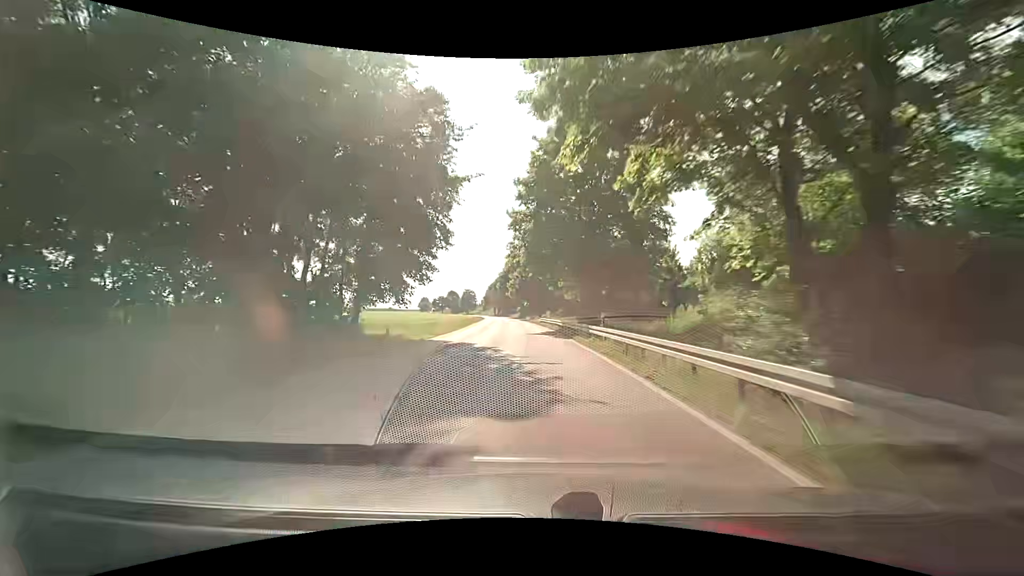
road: secondary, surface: asphalt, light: Day
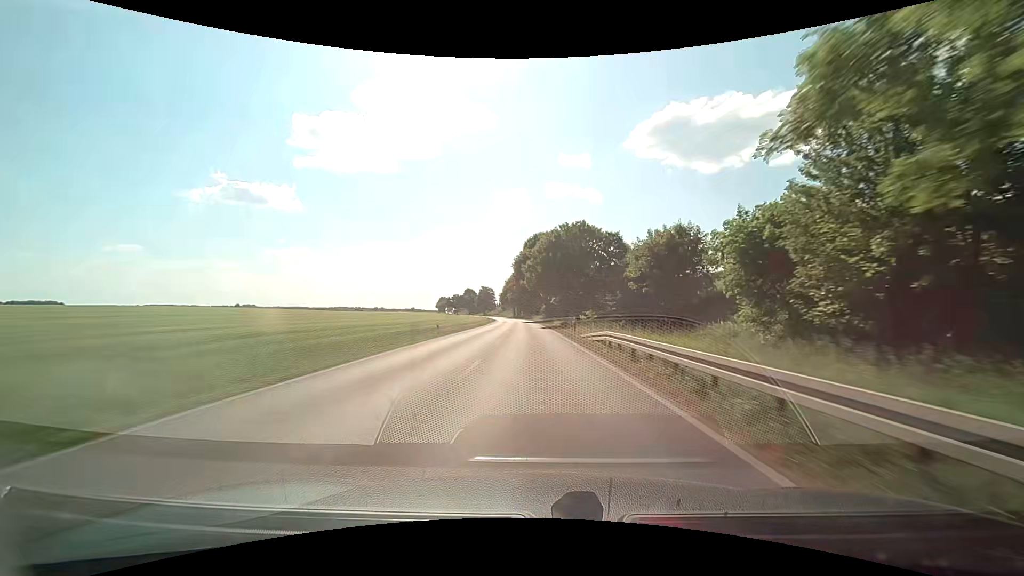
(-0.7, +39.7) m; -3°
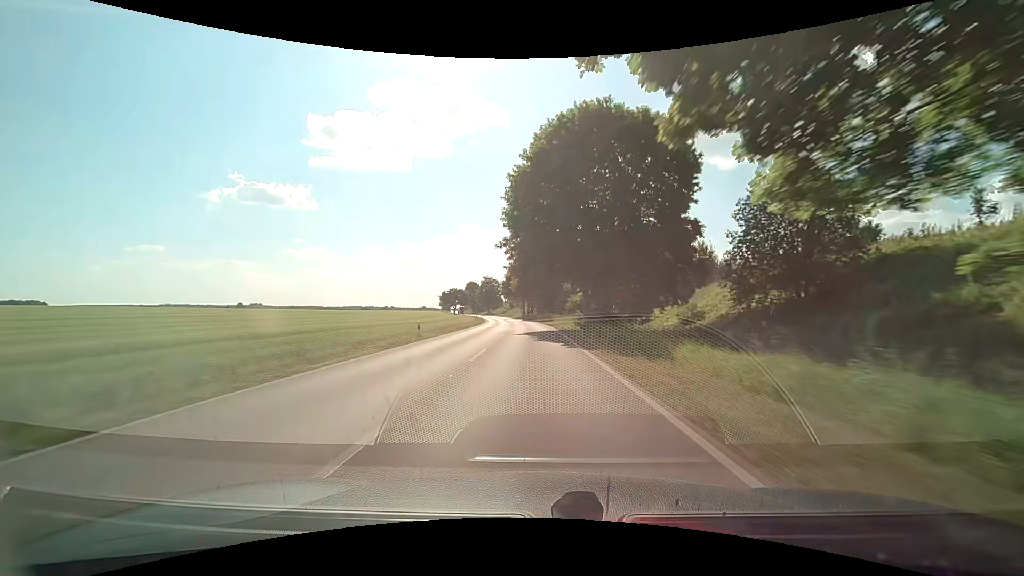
(-0.6, +56.8) m; -2°
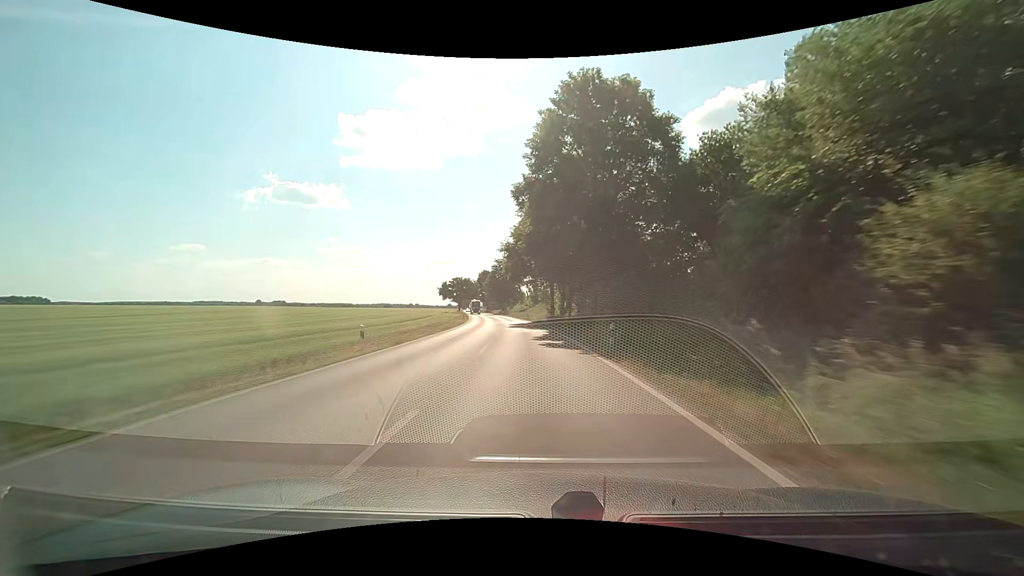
(-0.9, +59.6) m; -3°
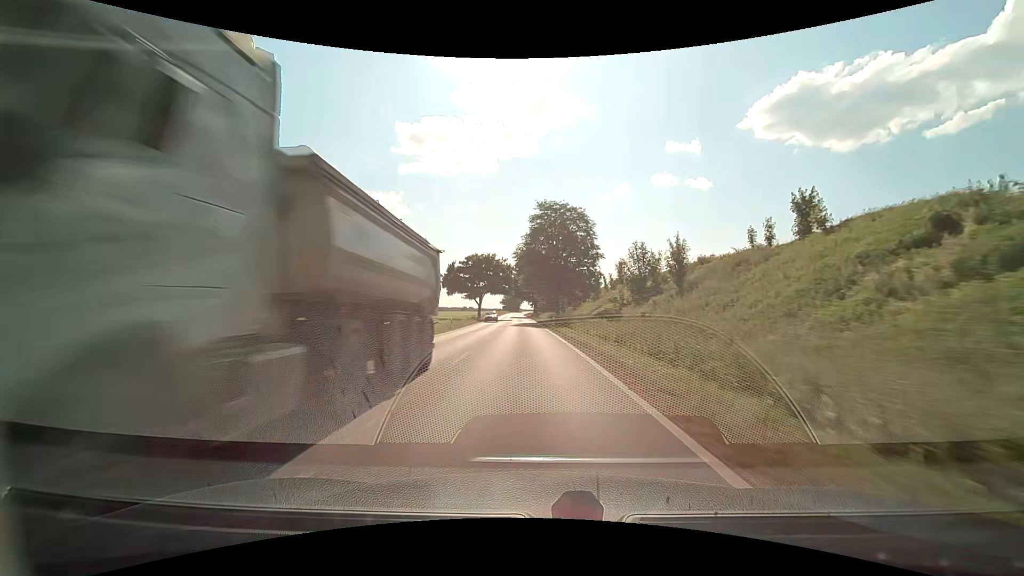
(-4.5, +74.9) m; -7°
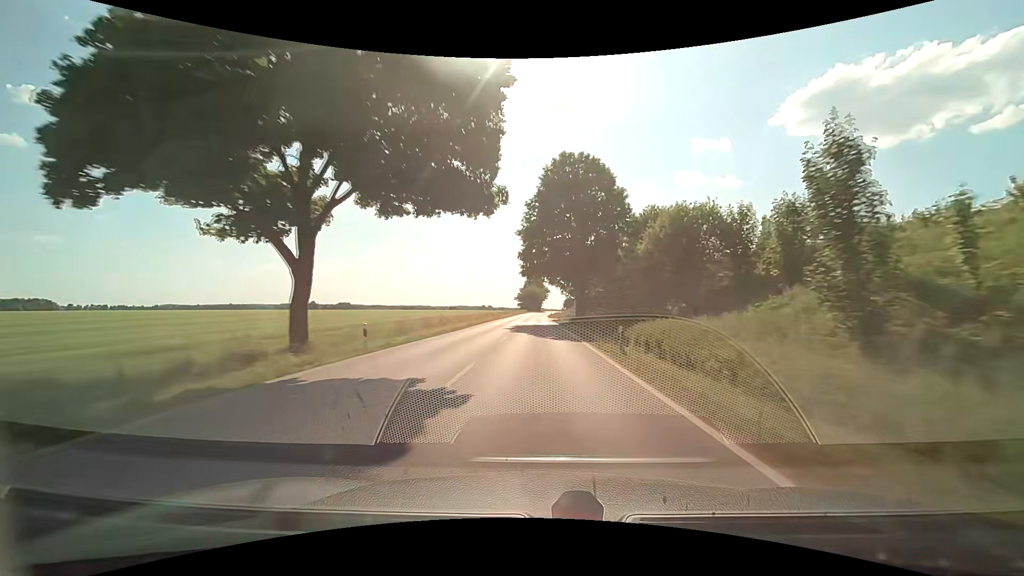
(-2.5, +76.0) m; -3°
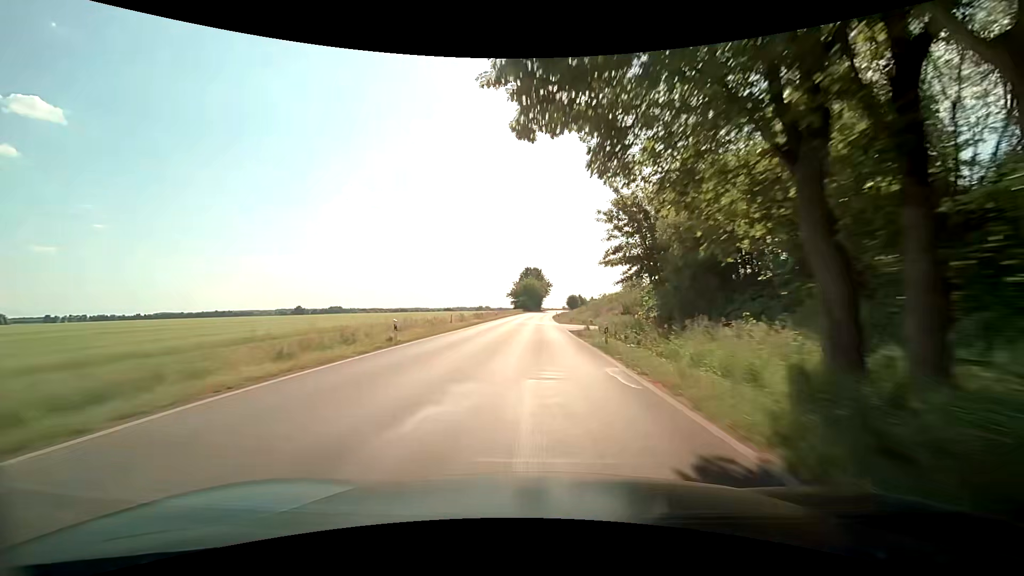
(+0.2, +46.1) m; 0°
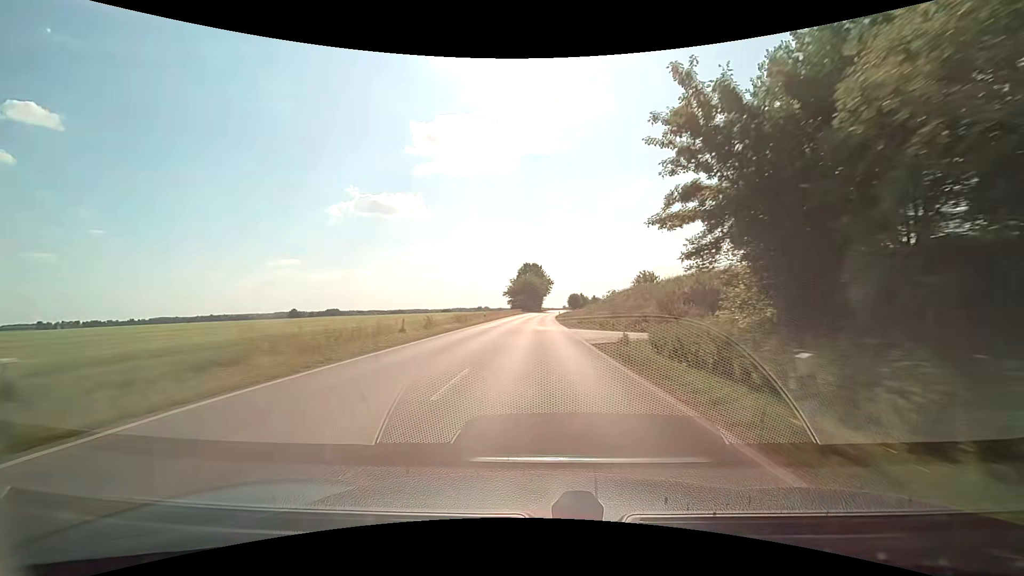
(-0.1, +15.4) m; 0°
(0, +10) (0, +20) (0, +30) (0, +40) (0, +50) (0, +60) (0, +70) (+1, +80) (+1, +90) (+1, +100) m
